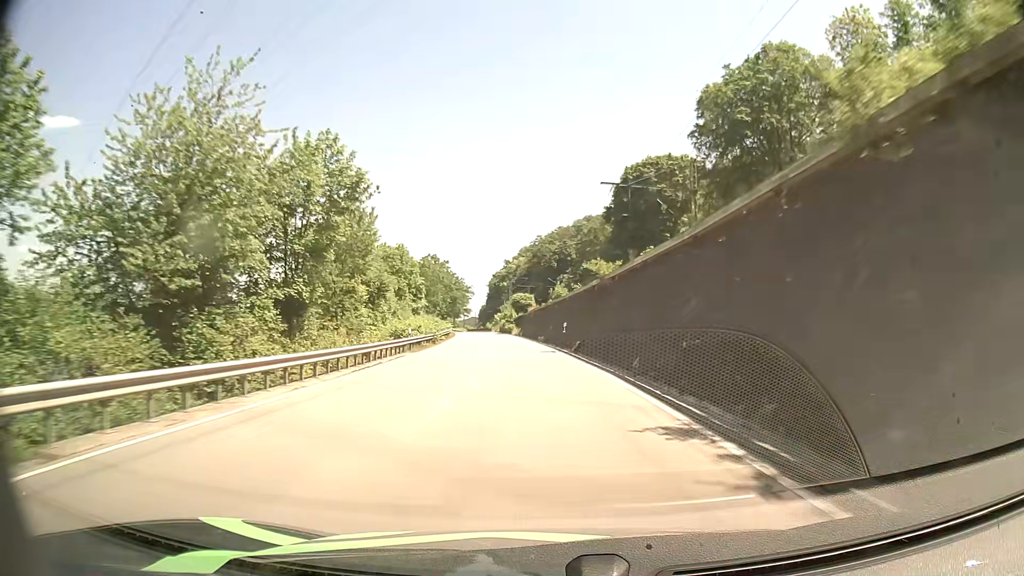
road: primary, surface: asphalt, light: Day
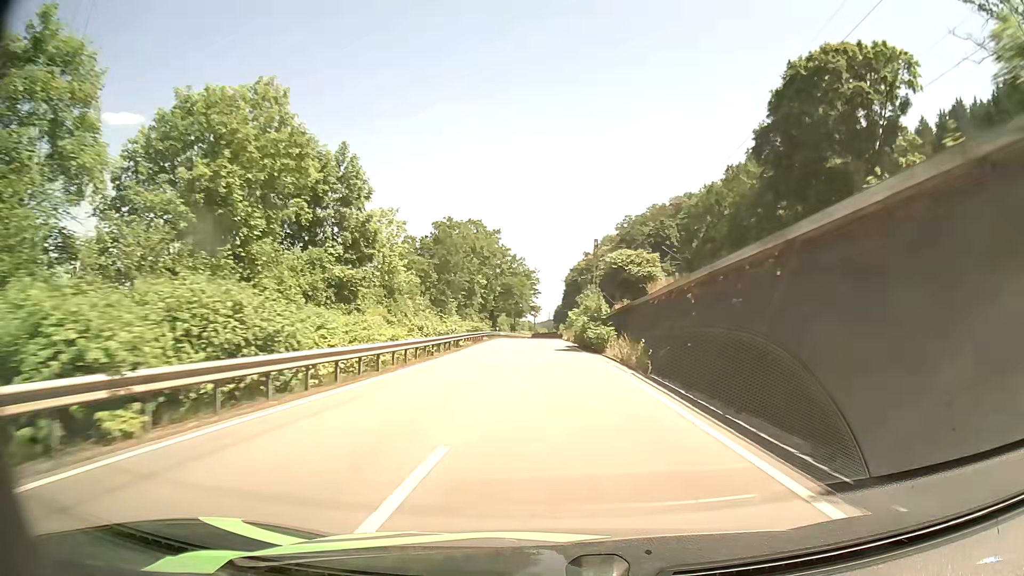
(-3.7, +53.9) m; -7°
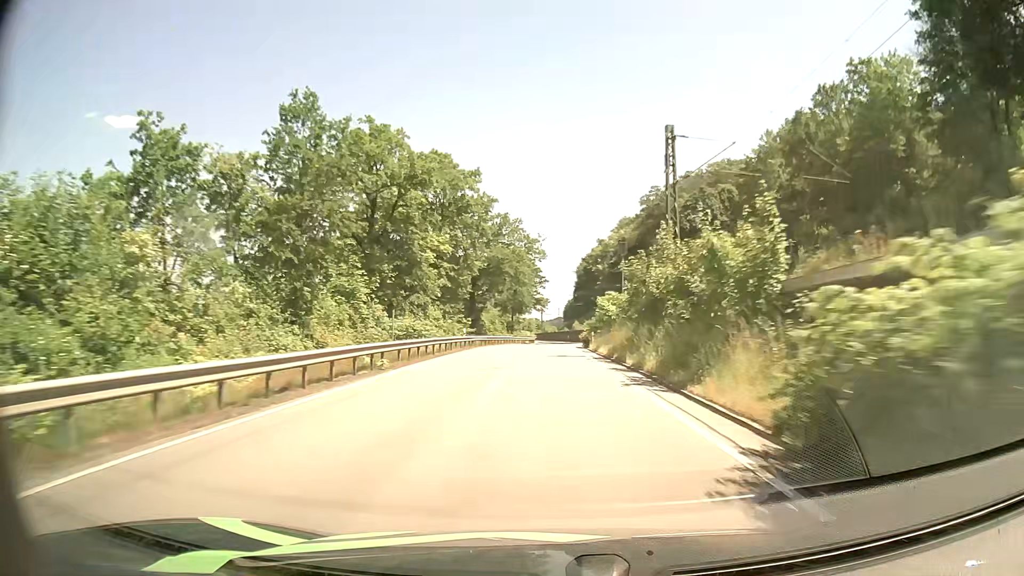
(-0.2, +40.1) m; -1°
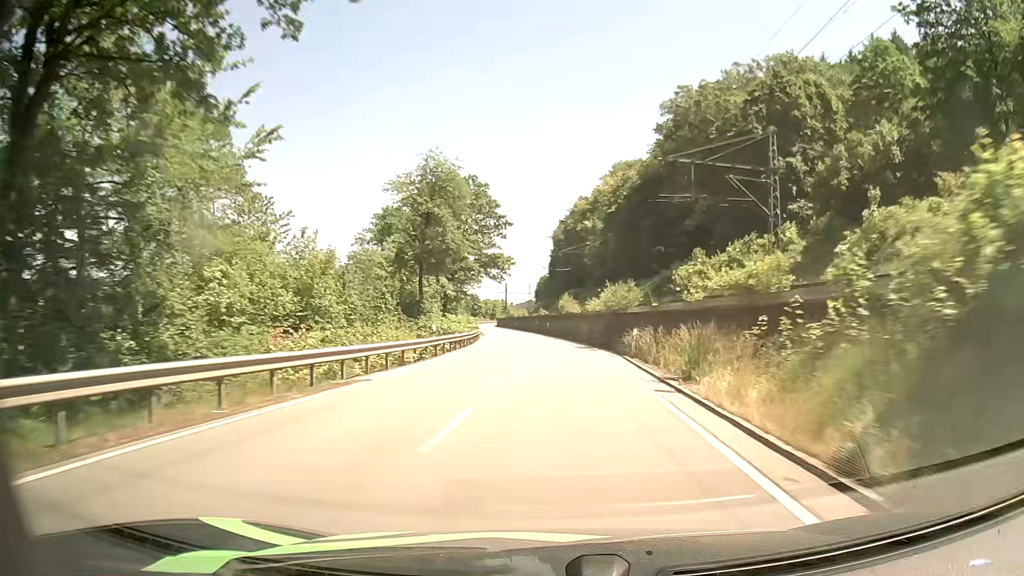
(+0.5, +63.6) m; +2°
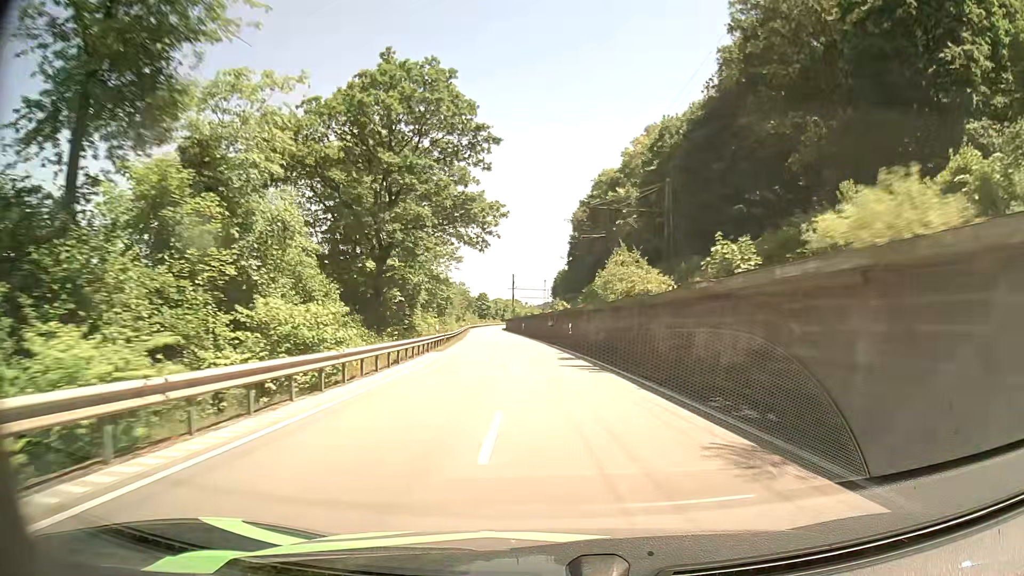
(-0.2, +36.4) m; -1°
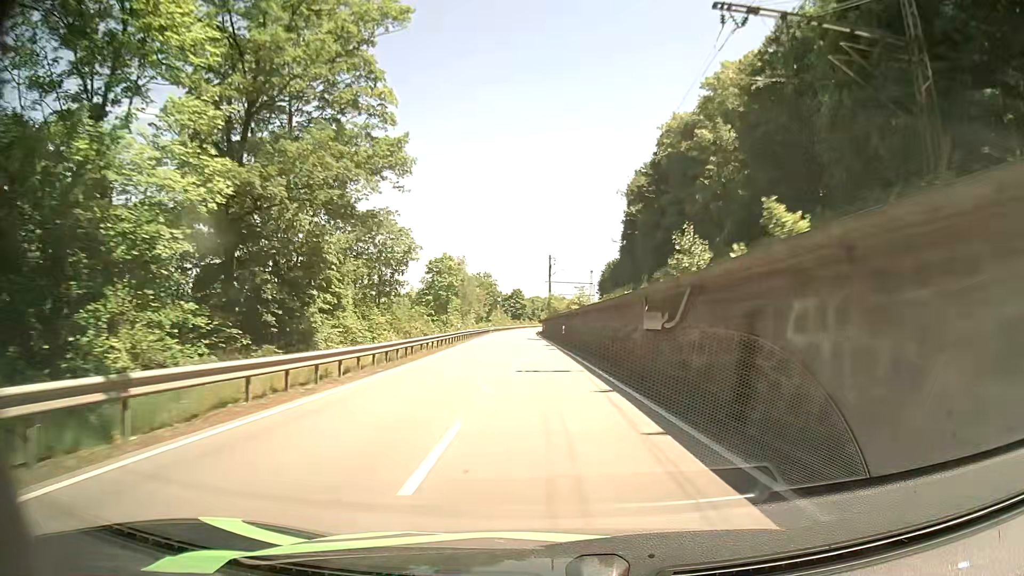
(-1.2, +37.2) m; -3°
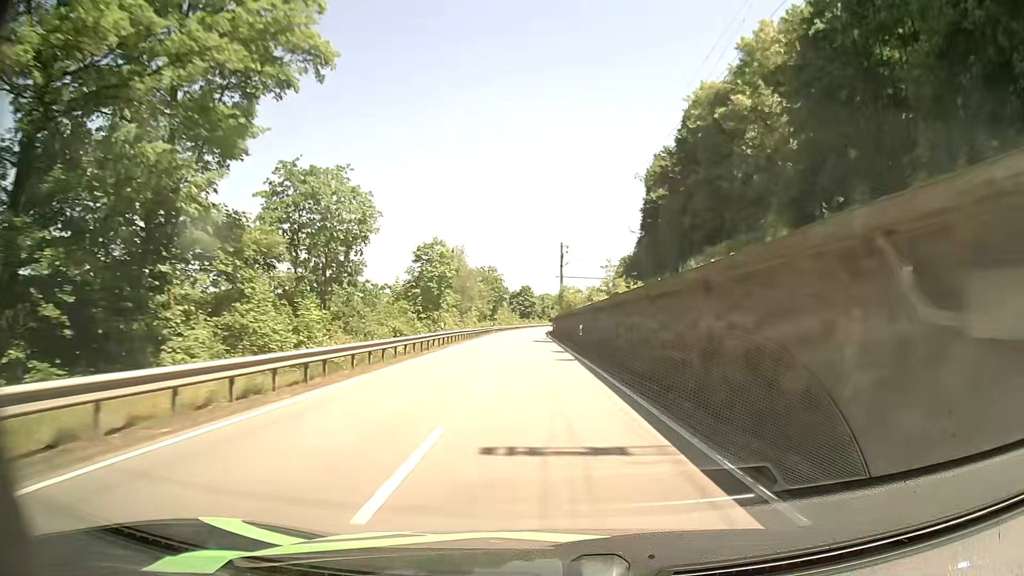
(-0.2, +12.7) m; -1°
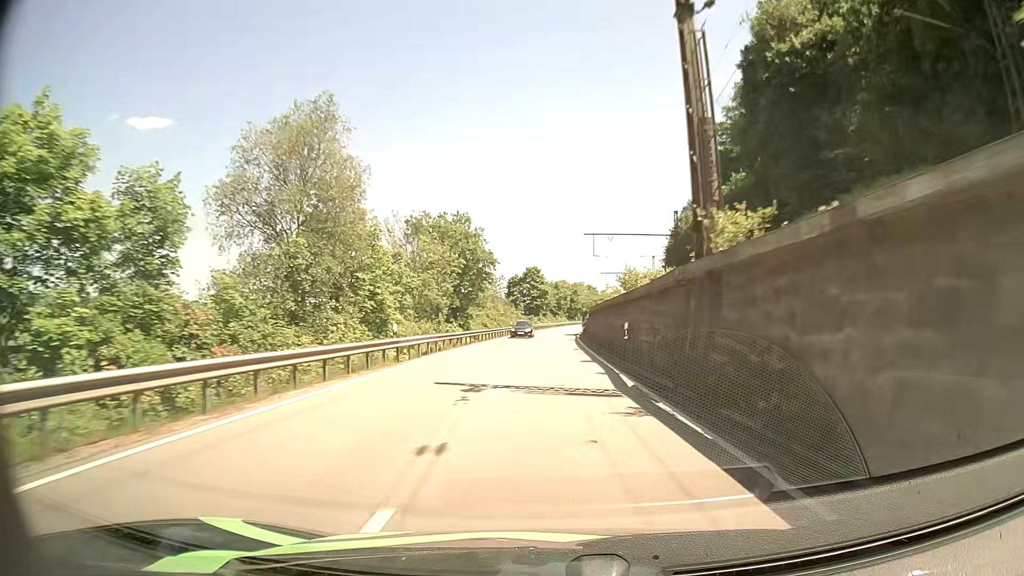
(-1.4, +63.4) m; -1°
(0, +10) (0, +20) (0, +30) (0, +40) (+1, +50) (+1, +60) (+1, +70) (+2, +80) (+3, +90) (+4, +100) m
